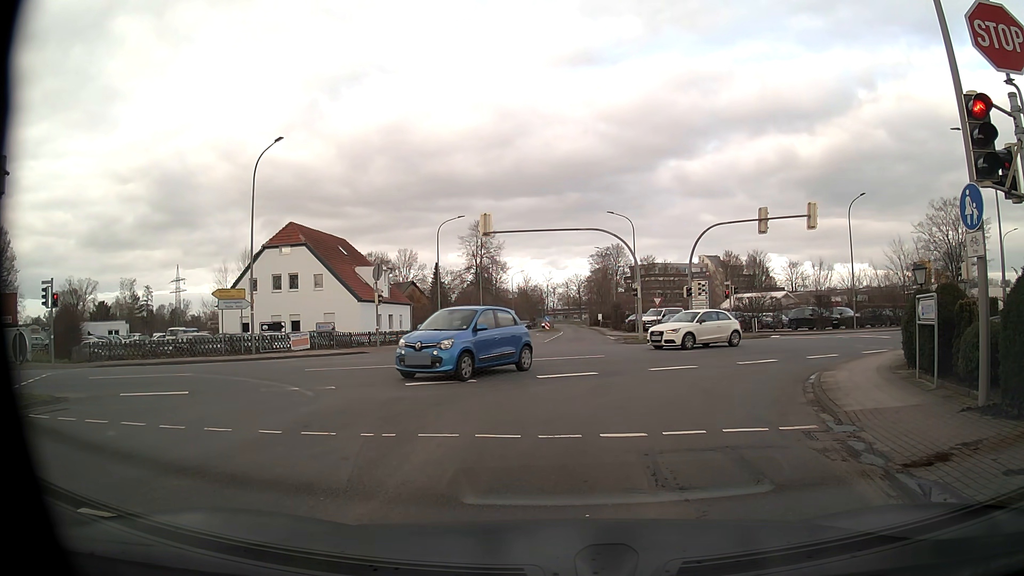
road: unclassified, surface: asphalt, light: Day
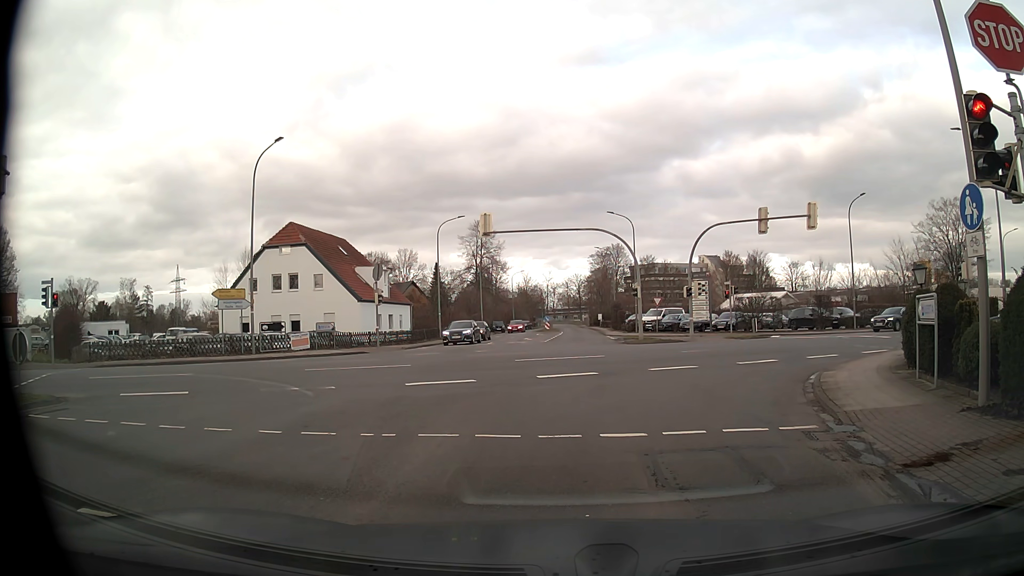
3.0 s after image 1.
(0.0, 0.0) m; 0°
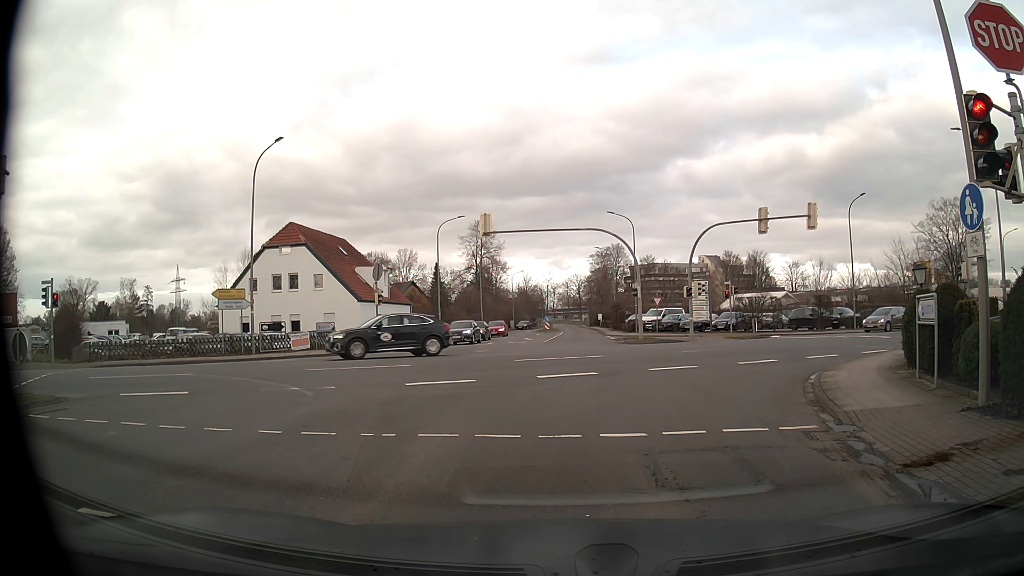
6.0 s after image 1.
(0.0, 0.0) m; 0°
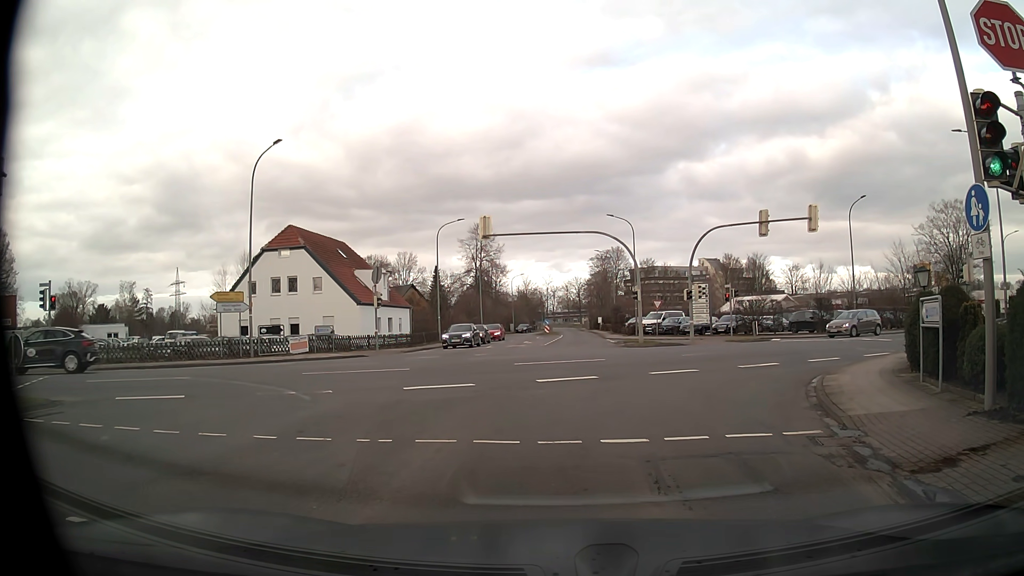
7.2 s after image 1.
(0.0, +0.1) m; 0°
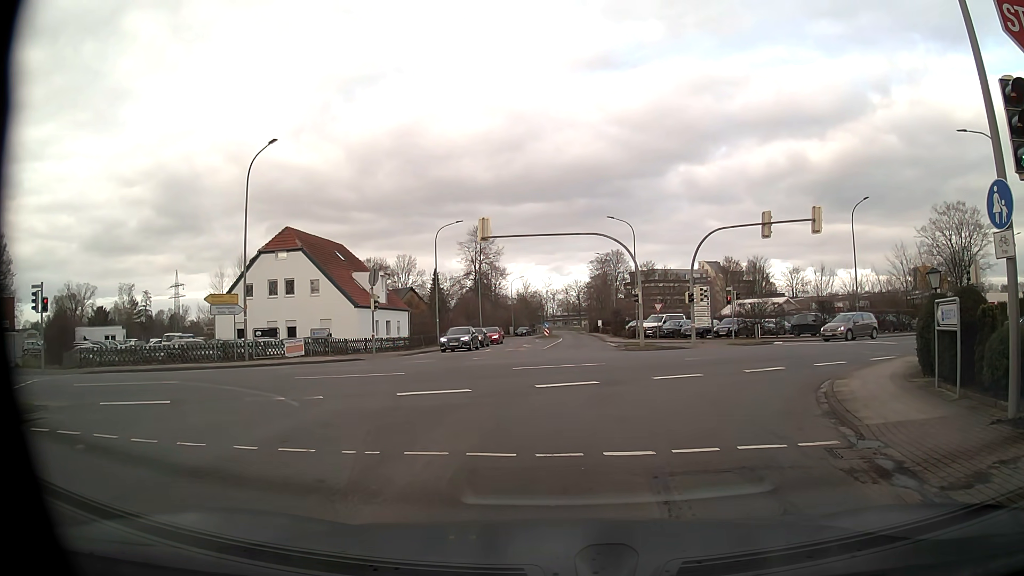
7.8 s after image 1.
(0.0, +0.6) m; -1°
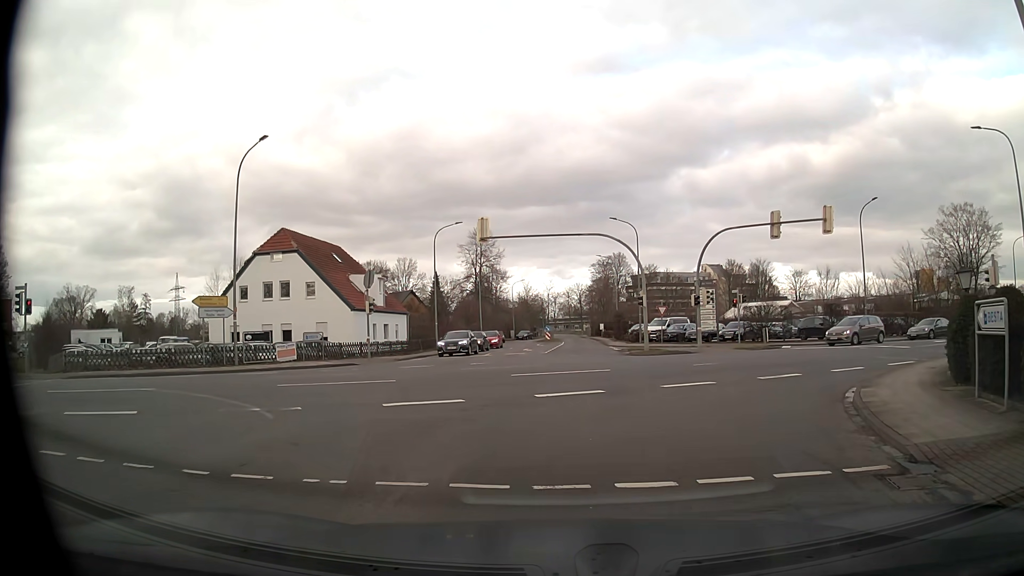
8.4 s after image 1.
(0.0, +1.4) m; +1°
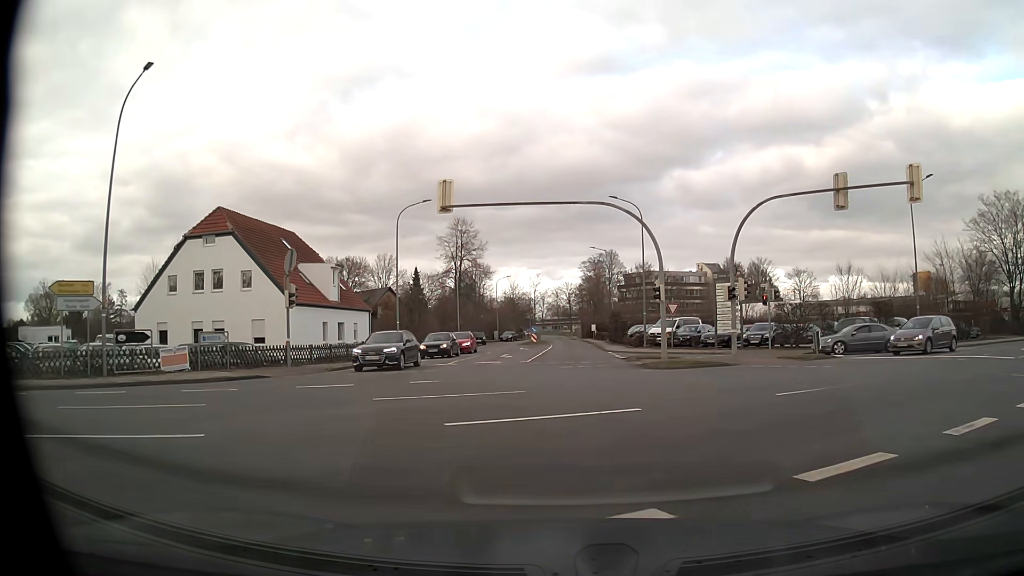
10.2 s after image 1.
(0.0, +9.7) m; +1°
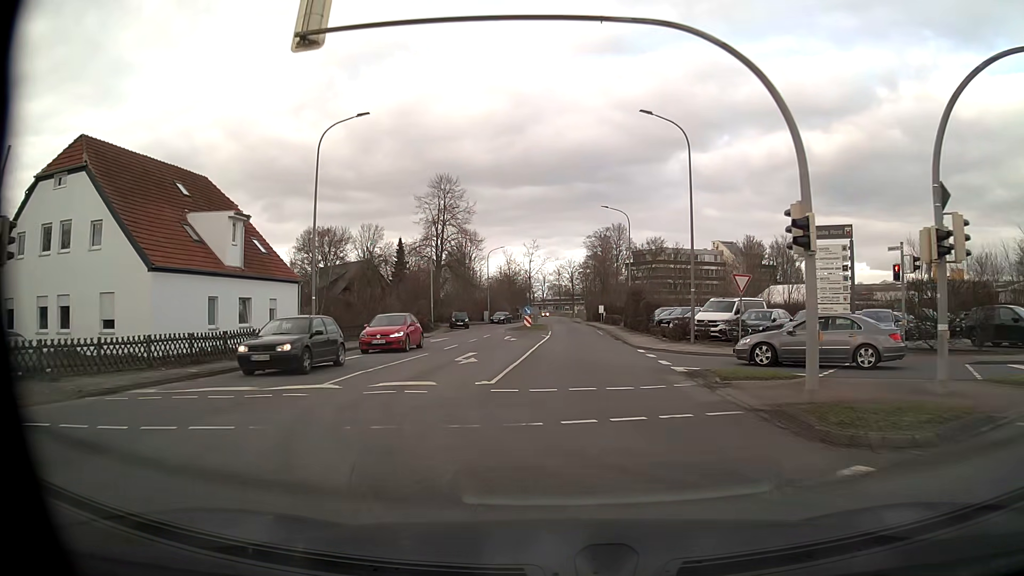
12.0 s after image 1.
(+0.1, +15.3) m; 0°
(0, +10) (0, +20) (+1, +30) (+1, +40) (+1, +50) (+1, +60) (+1, +70) (+1, +80) (+1, +90) (+1, +100) m
